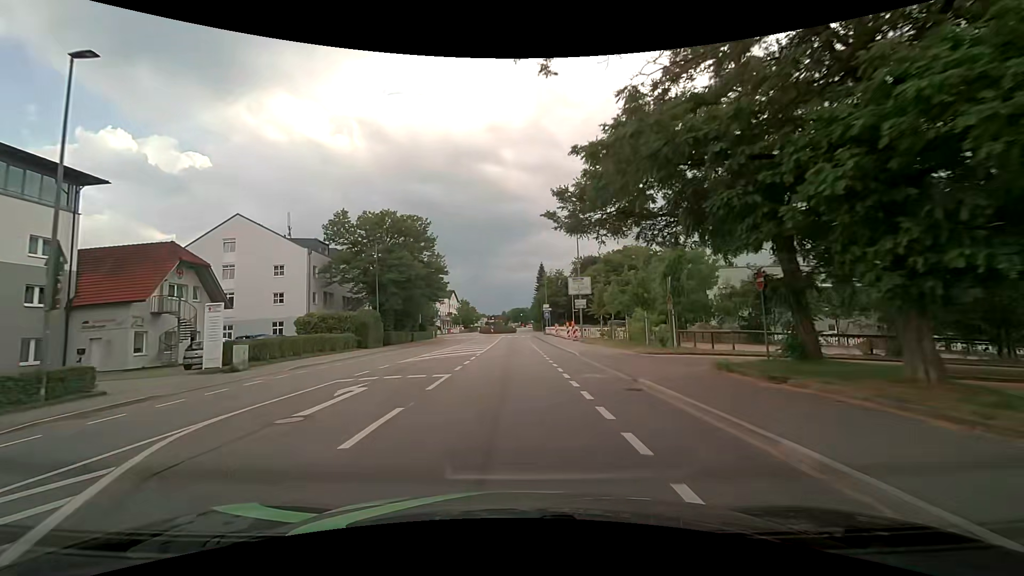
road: tertiary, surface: asphalt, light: Day
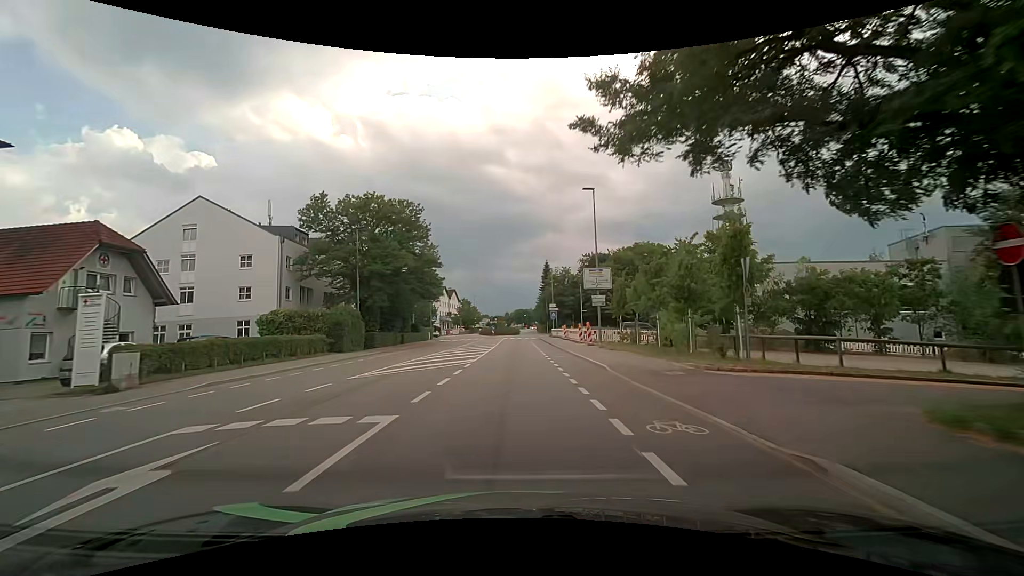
(-0.1, +7.0) m; -1°
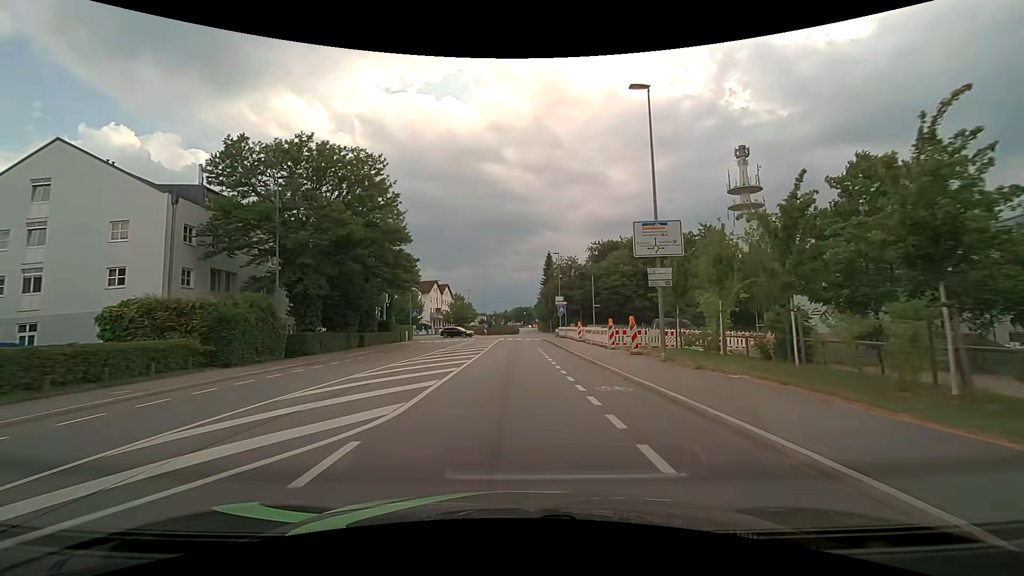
(+0.1, +13.8) m; 0°
(0, +10) (0, +20) (0, +30) (0, +40) (0, +50) (+1, +60) (+4, +70) (+5, +79) (+2, +89) (0, +99) m
